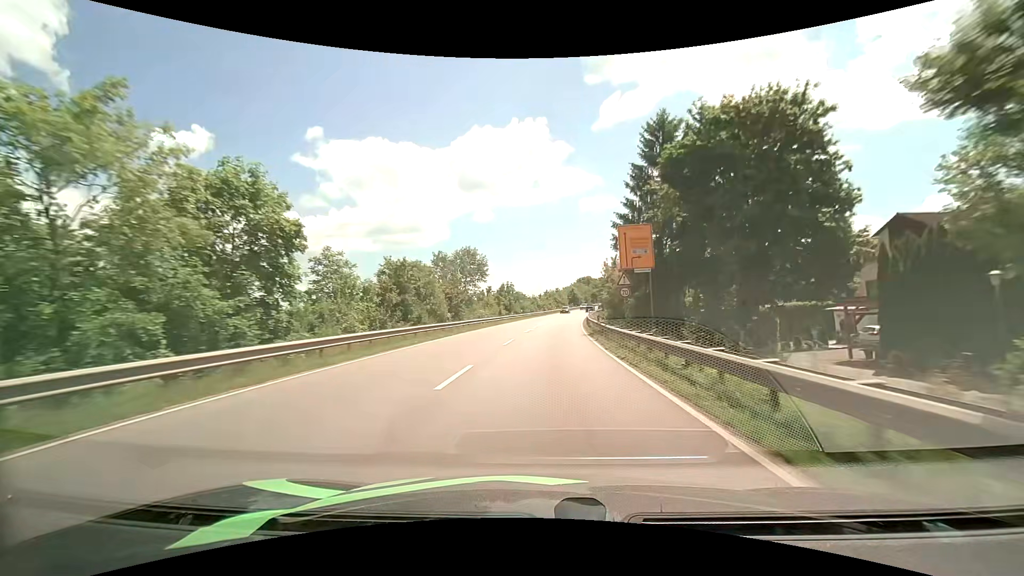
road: primary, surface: asphalt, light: Day
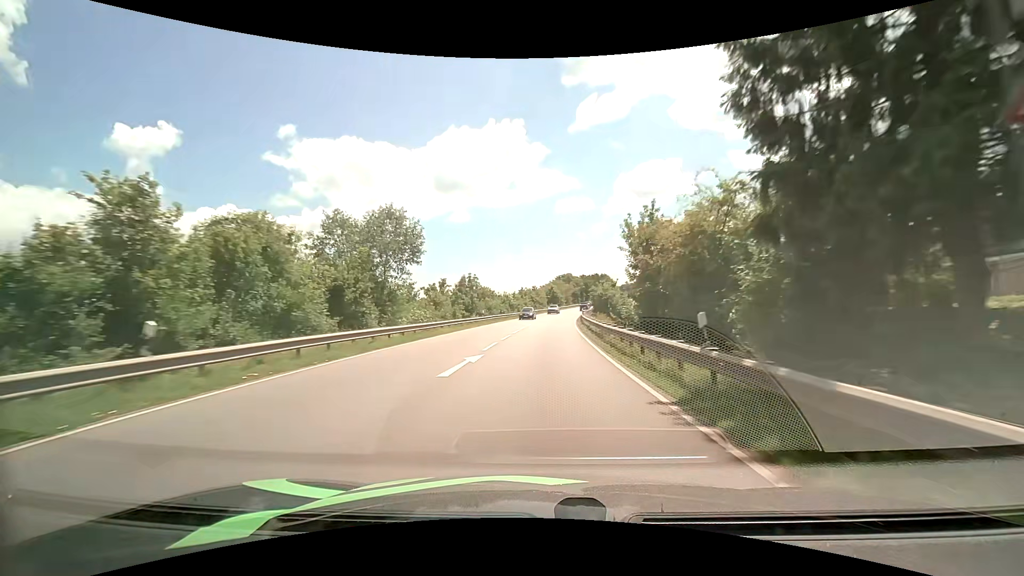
(+0.5, +22.5) m; +3°
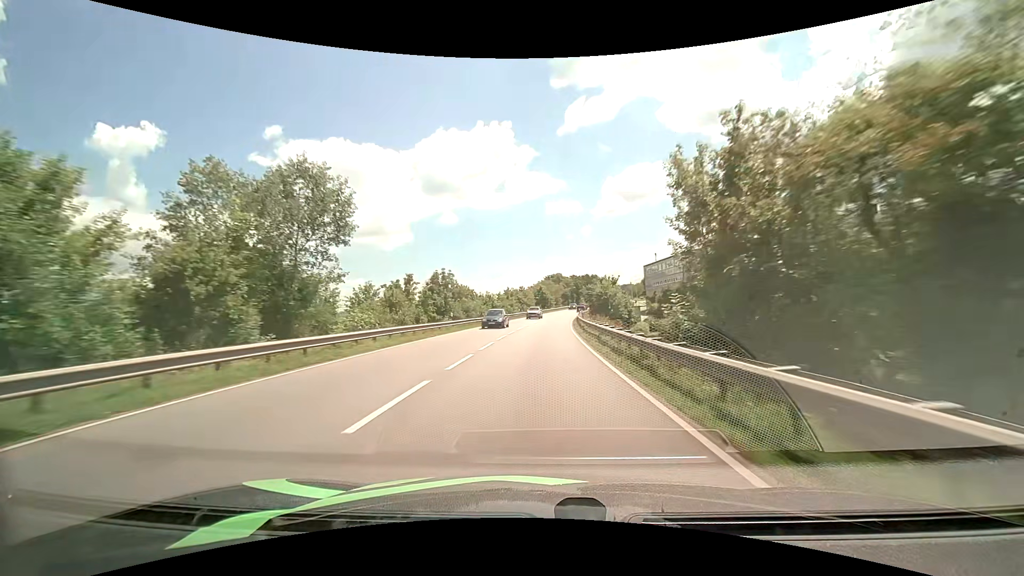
(+0.2, +11.1) m; +2°
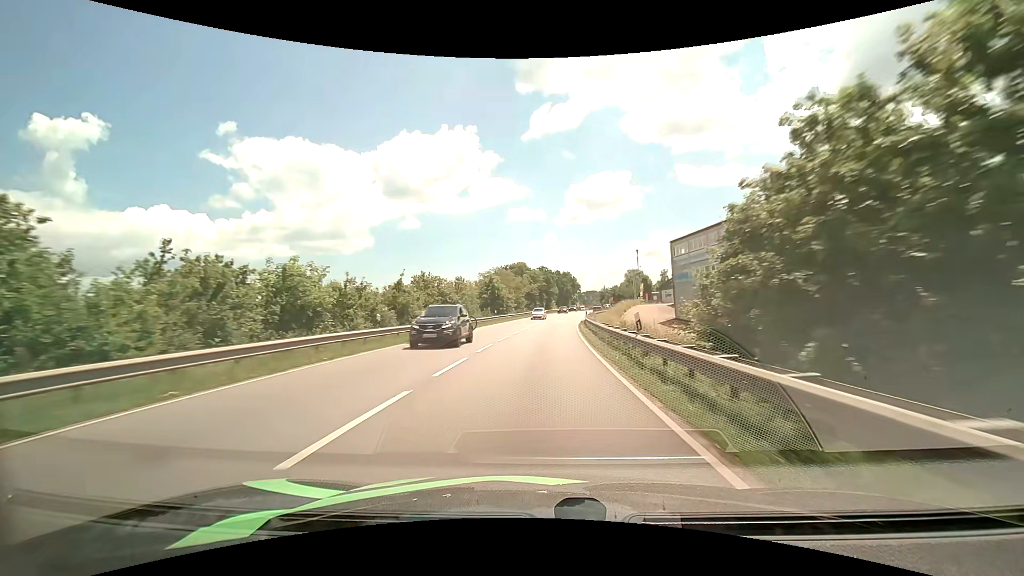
(+1.8, +54.9) m; +4°
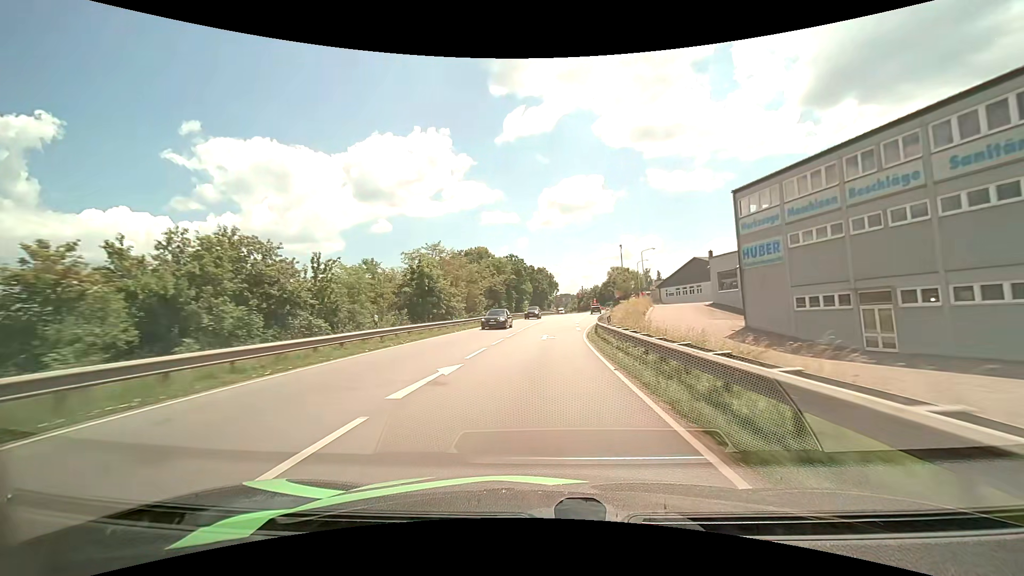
(+0.9, +31.9) m; +3°
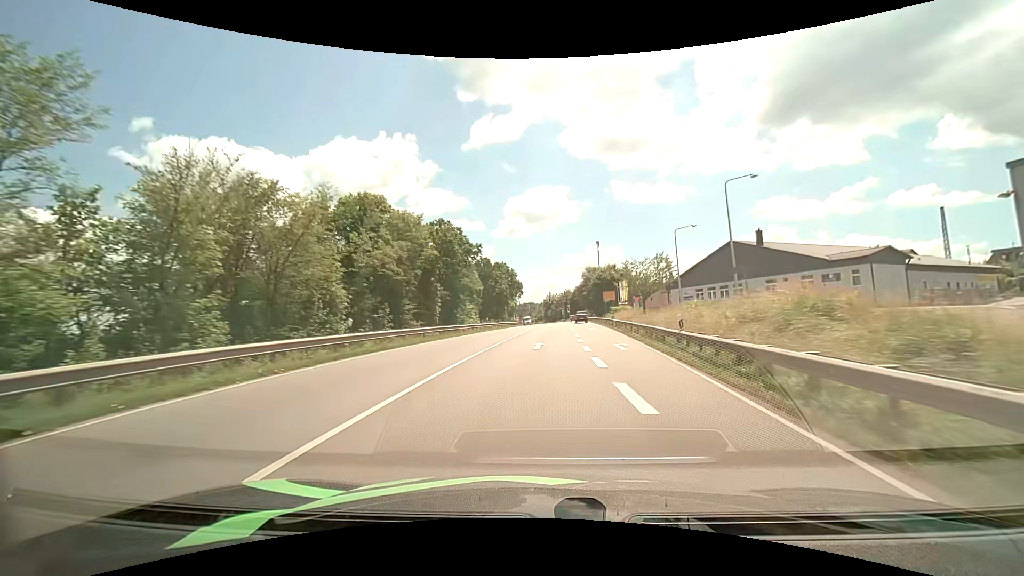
(+1.4, +39.2) m; +4°
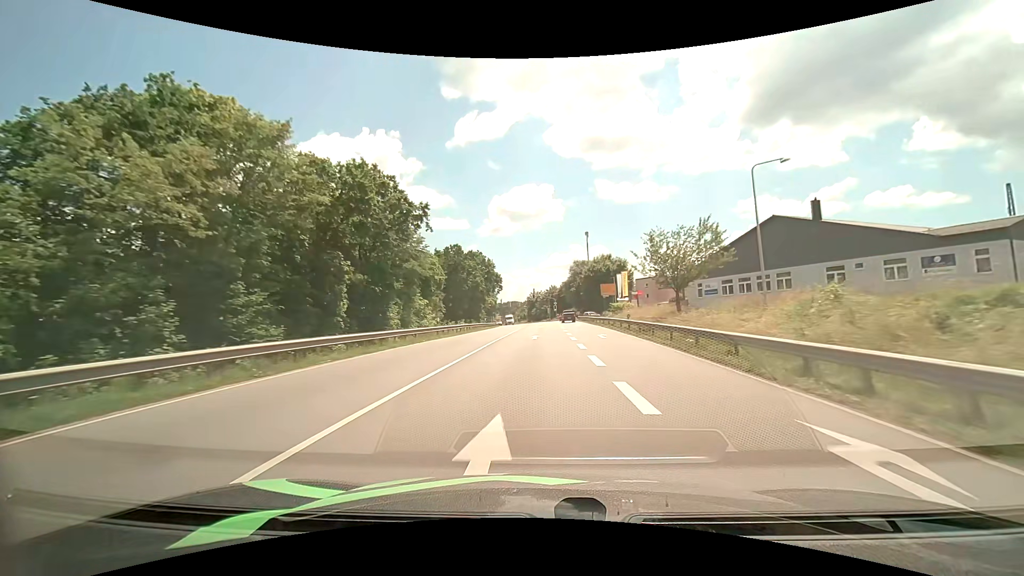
(+0.4, +18.1) m; +2°
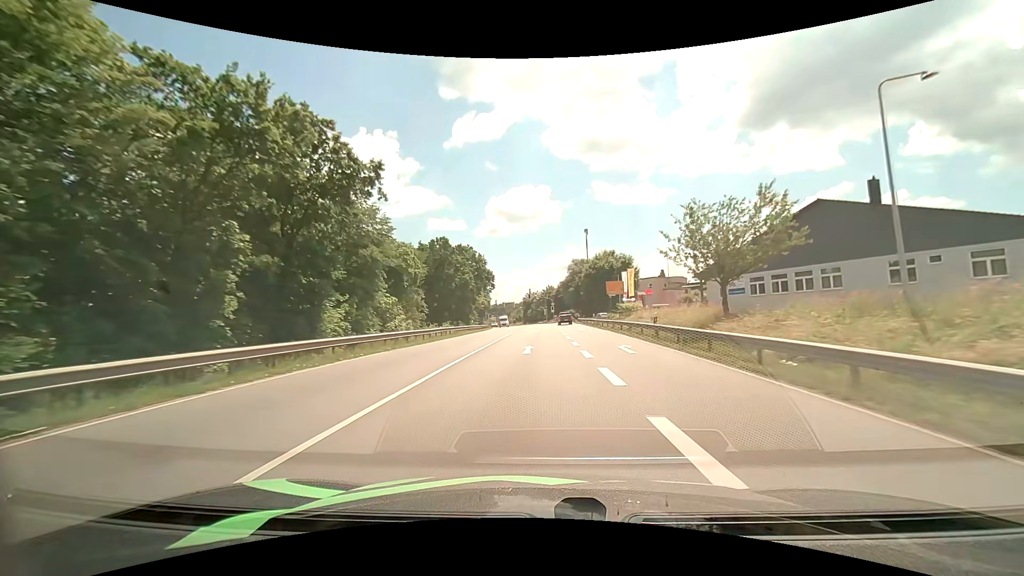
(0.0, +9.2) m; 0°
(0, +10) (0, +20) (0, +30) (0, +40) (+1, +50) (+1, +60) (0, +70) (0, +80) (0, +90) (0, +100) m
